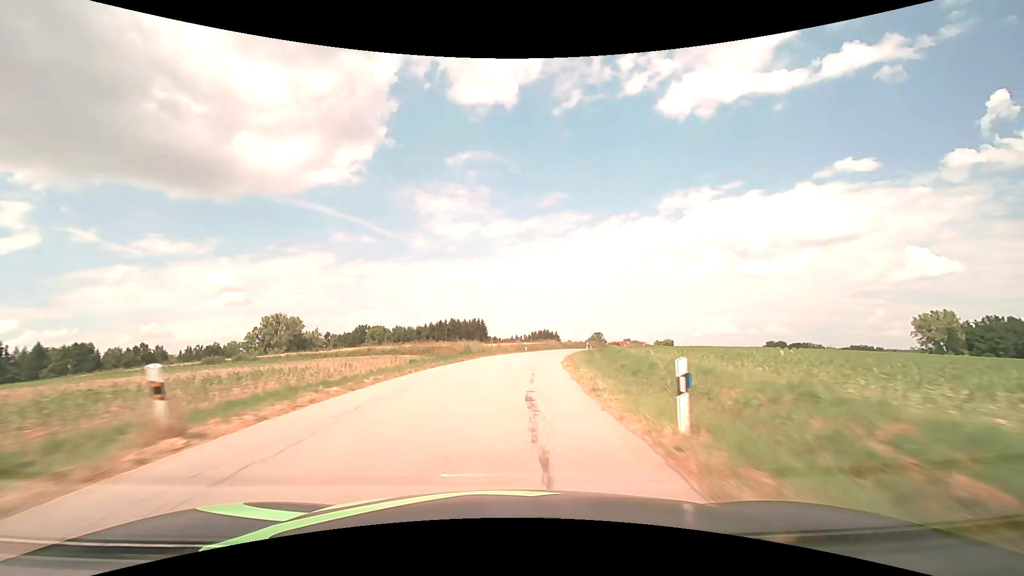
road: tertiary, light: Day
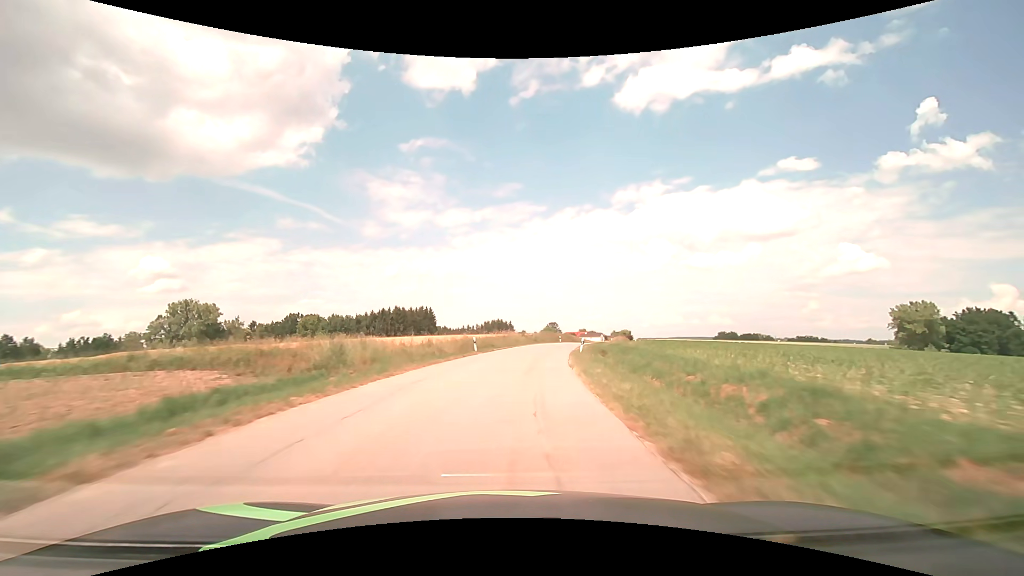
(+1.1, +24.1) m; +6°
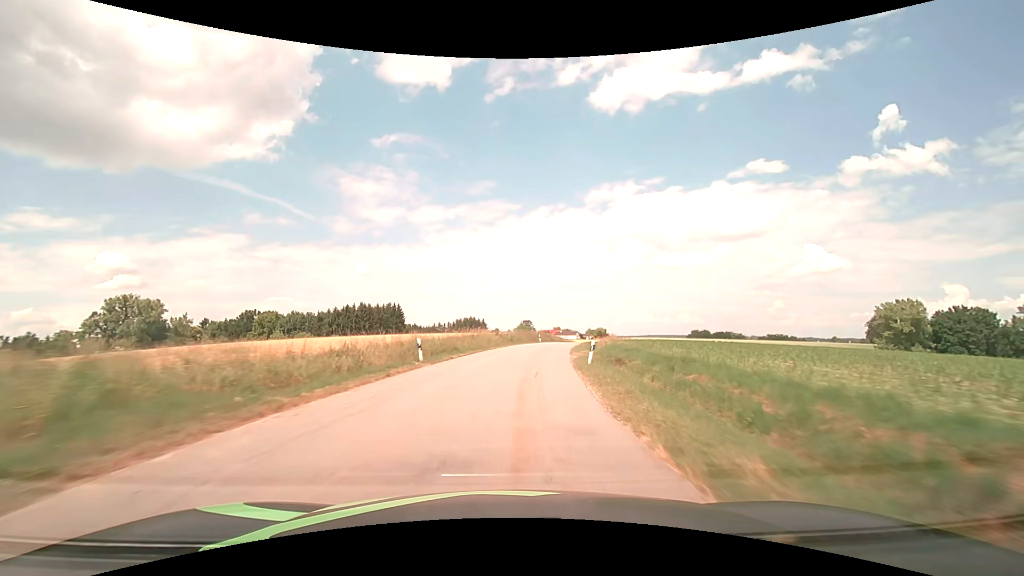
(+0.3, +12.1) m; +3°
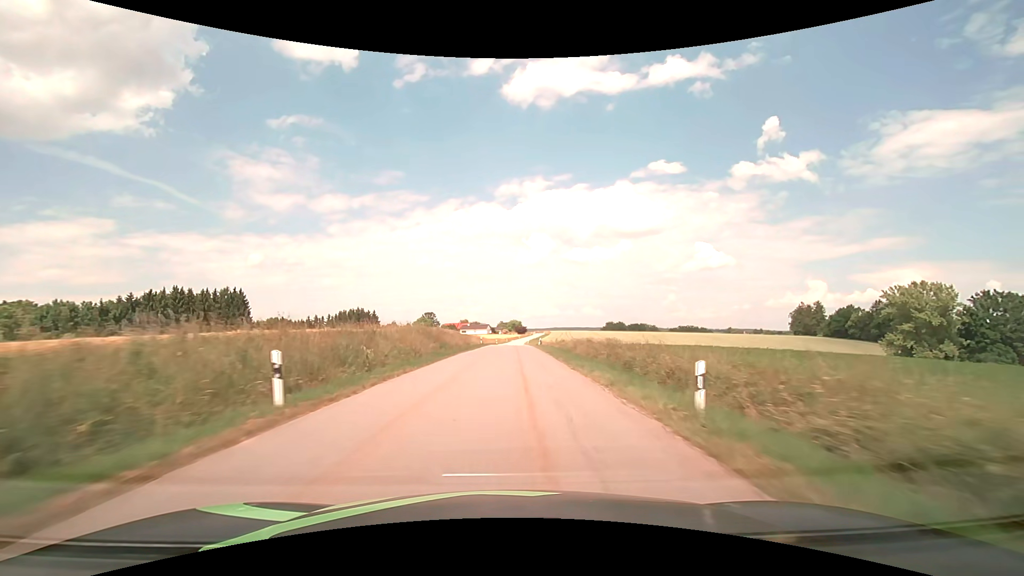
(+6.5, +61.0) m; +11°
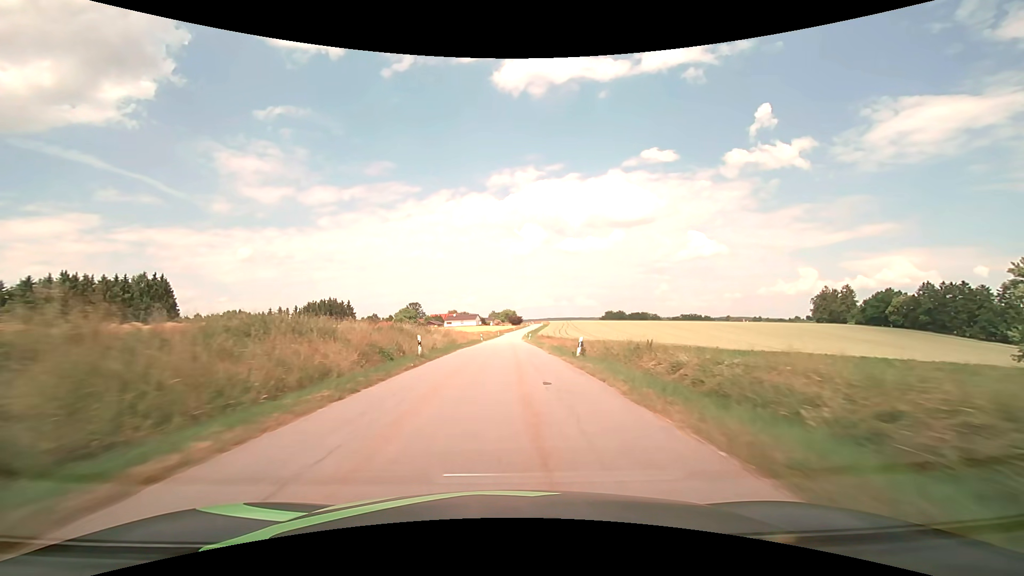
(+0.2, +37.2) m; +1°
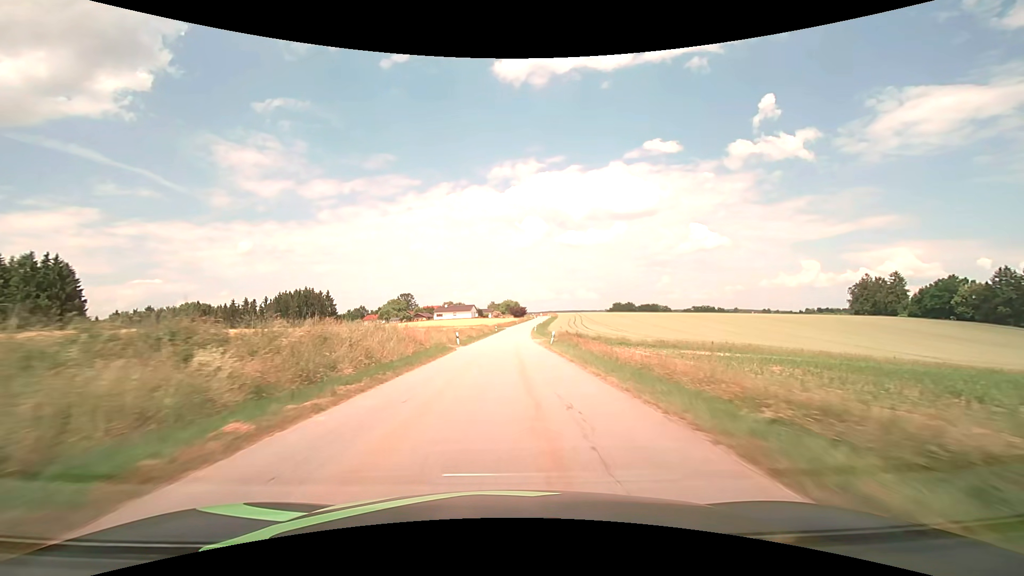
(0.0, +35.1) m; 0°
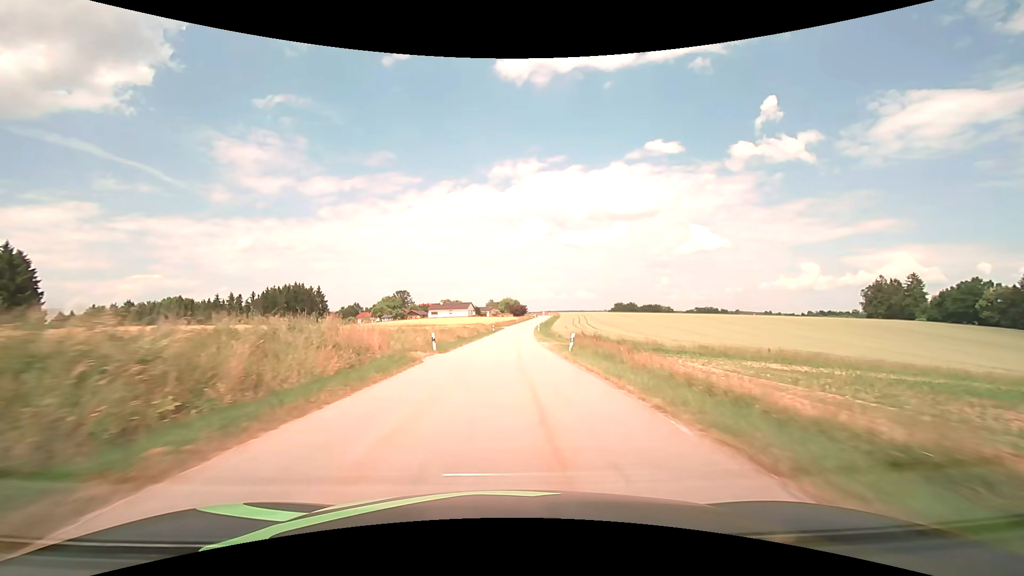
(0.0, +11.4) m; 0°
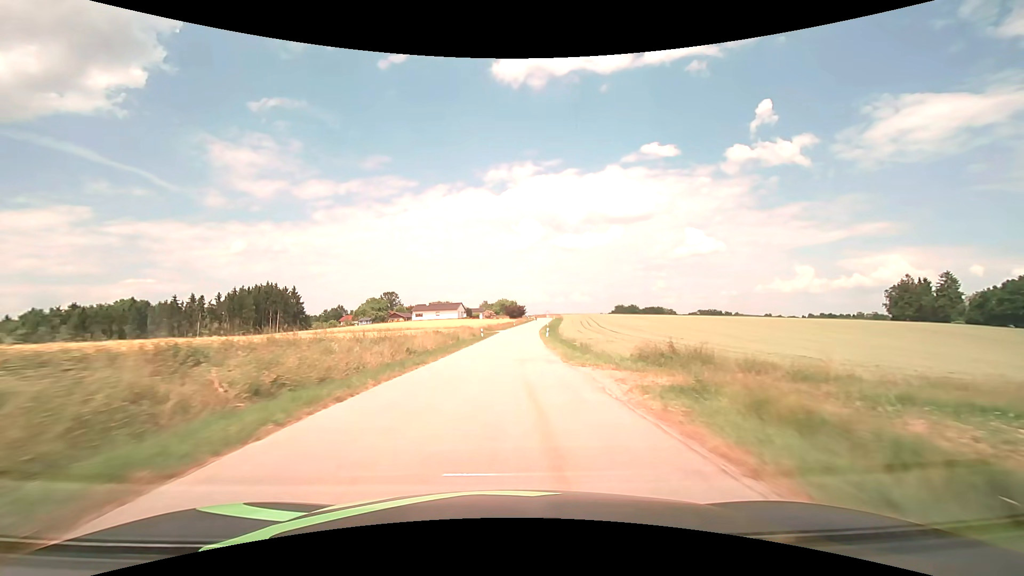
(+0.1, +22.7) m; 0°
(0, +10) (0, +20) (0, +30) (+1, +40) (+1, +50) (+2, +60) (+3, +70) (+3, +80) (+4, +90) (+5, +100) m
